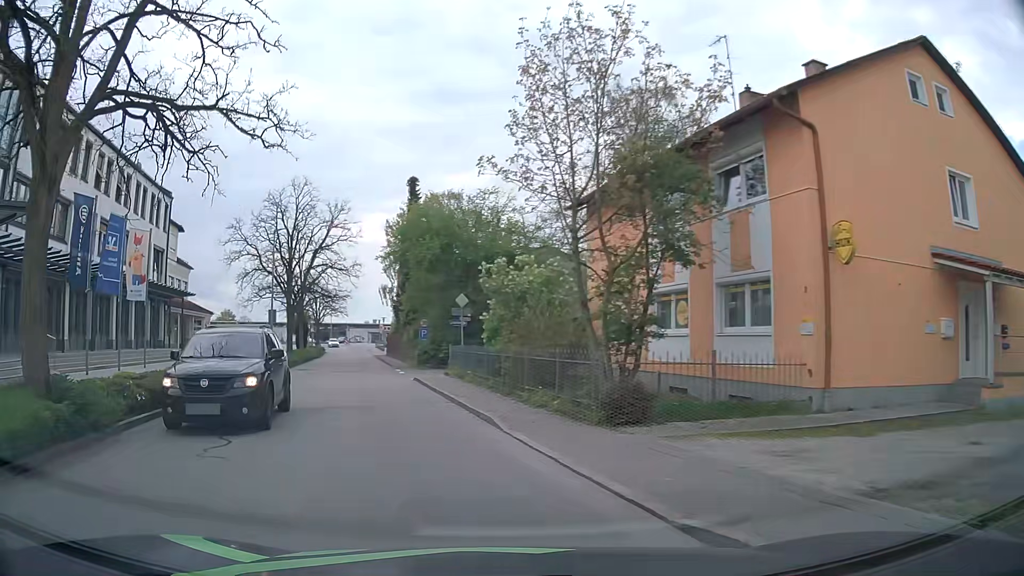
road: residential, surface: asphalt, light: Day
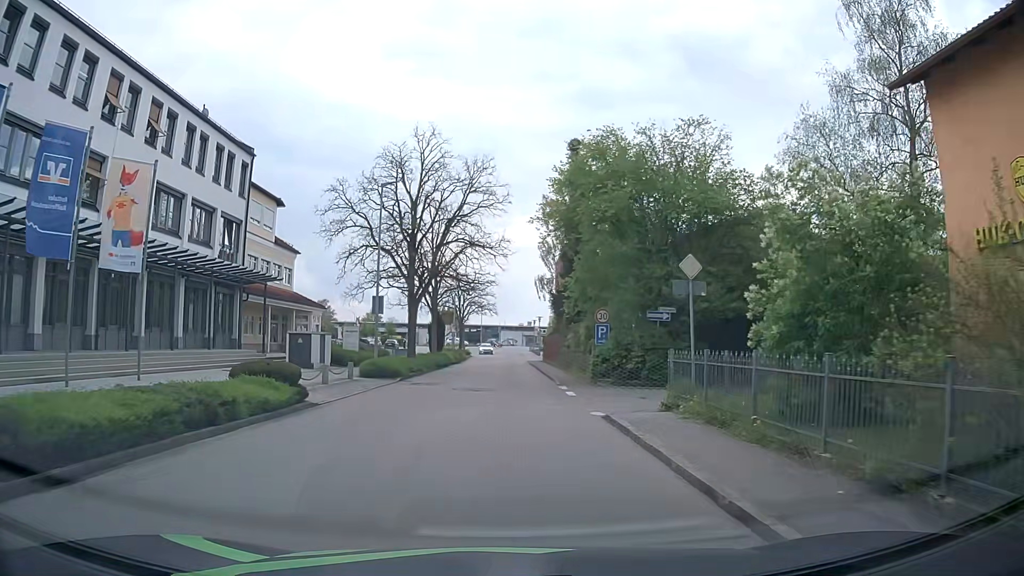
(-2.0, +12.5) m; -14°
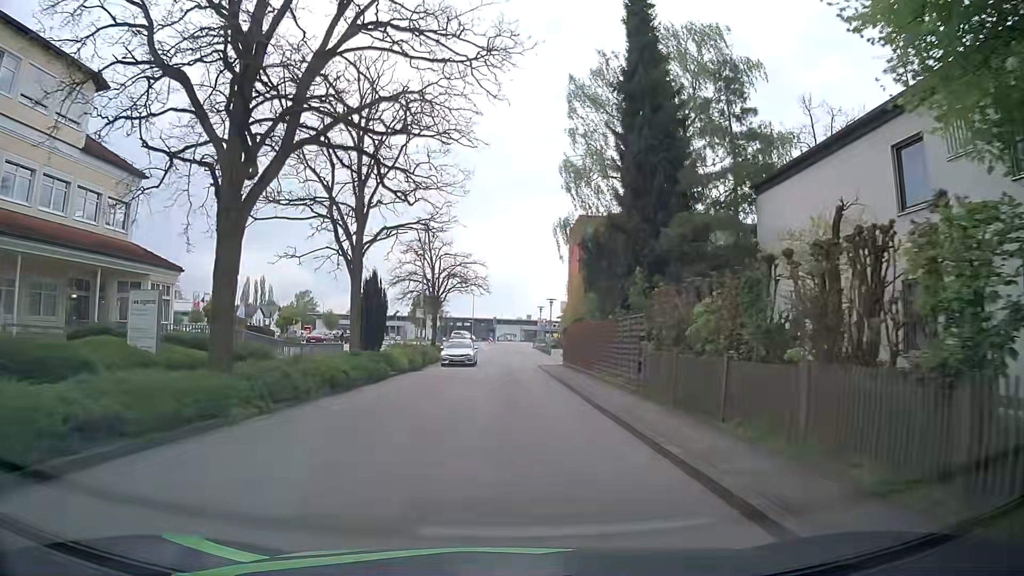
(+0.1, +24.1) m; 0°
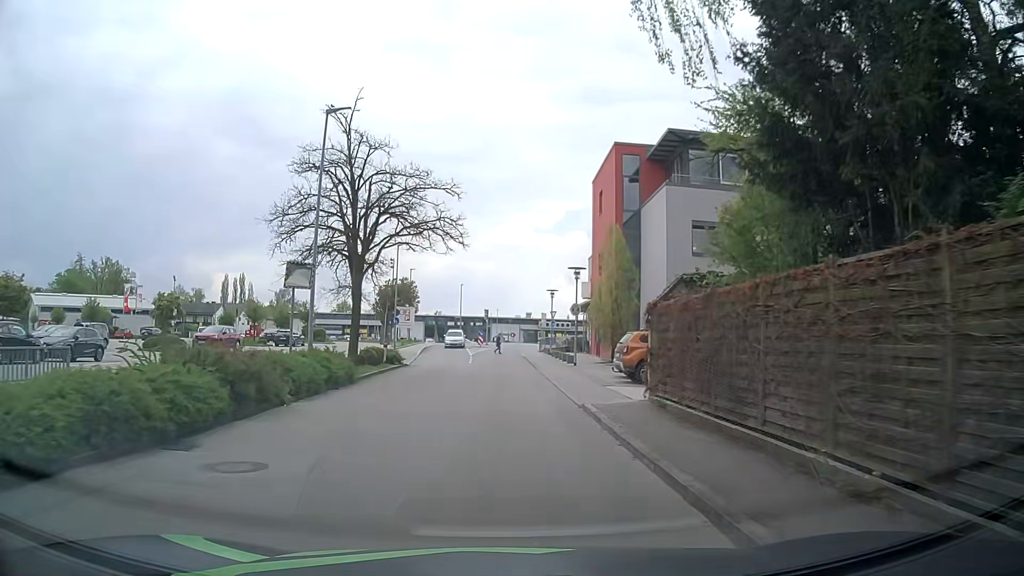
(+0.4, +23.4) m; 0°
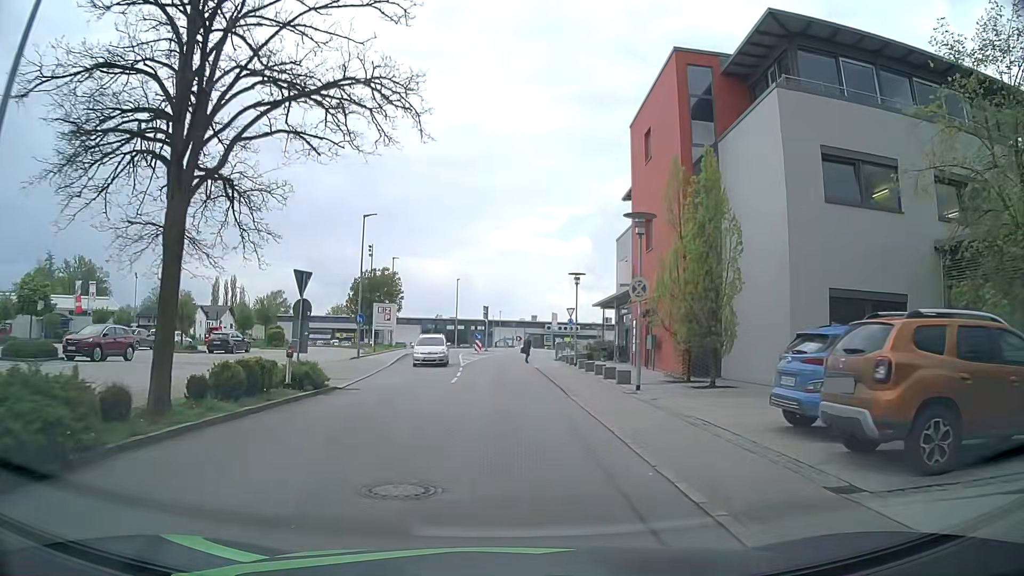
(-0.1, +14.1) m; 0°
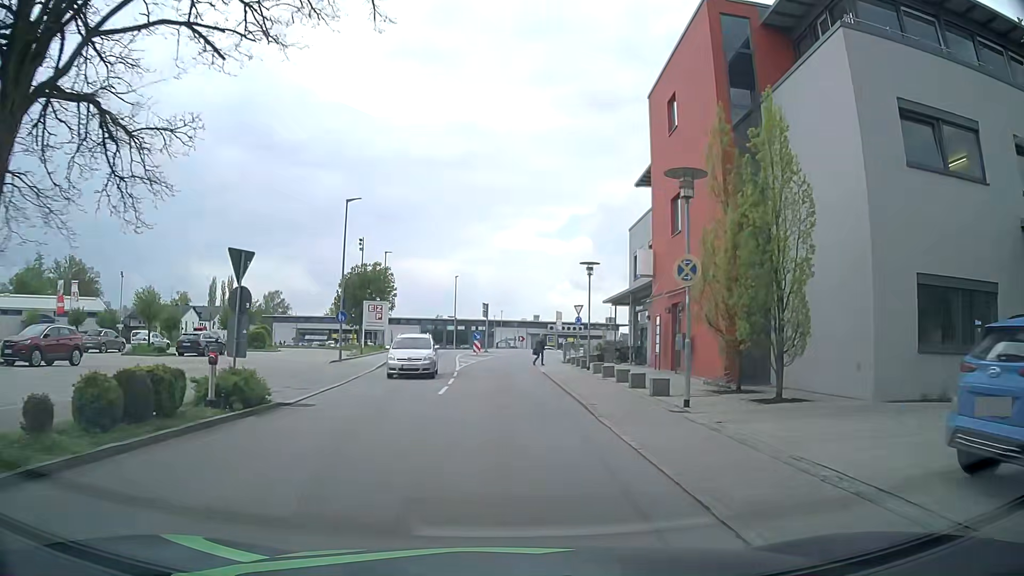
(0.0, +4.6) m; 0°
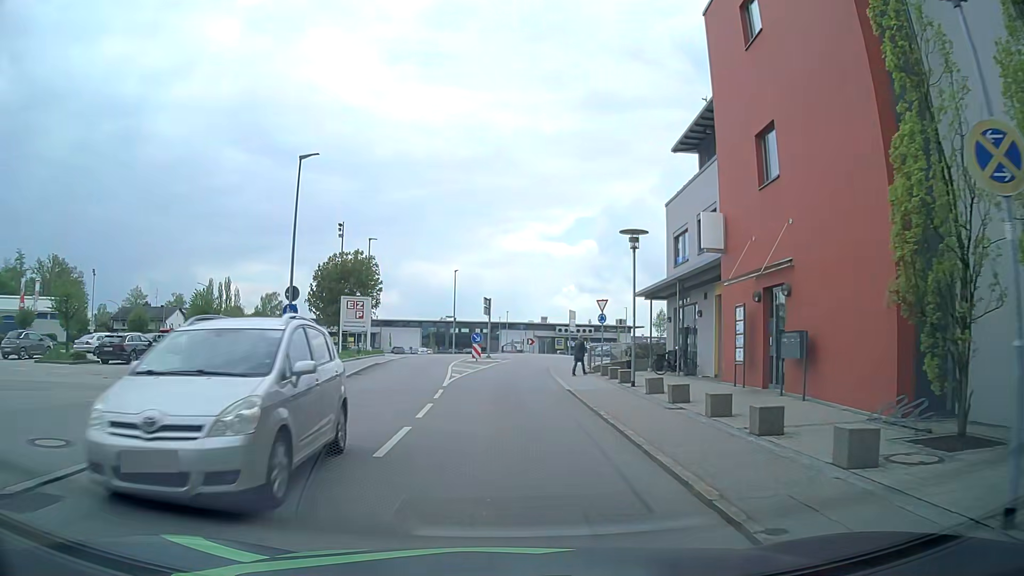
(-0.1, +9.0) m; -1°
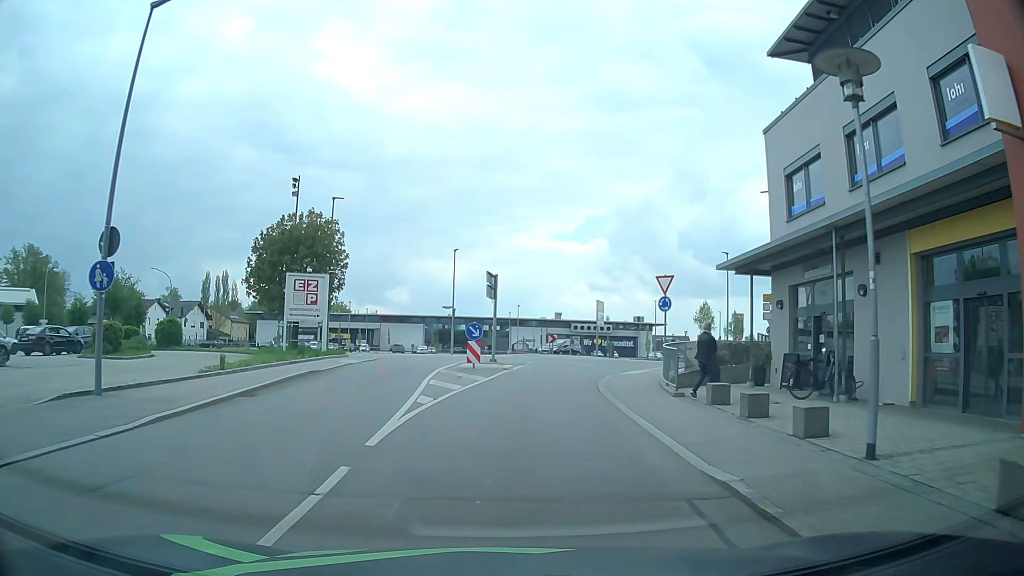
(0.0, +13.0) m; -1°
